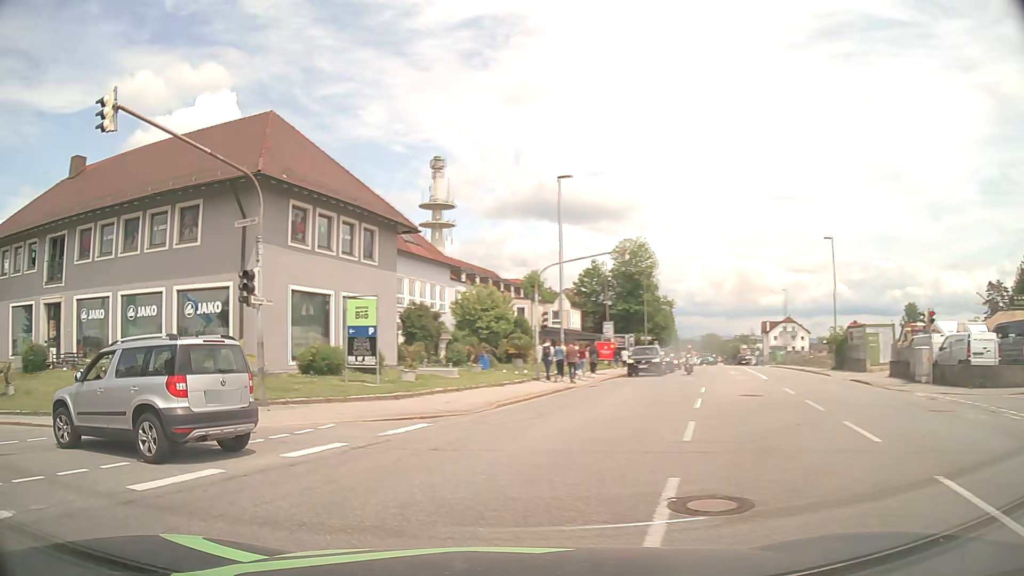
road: tertiary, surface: asphalt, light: Day
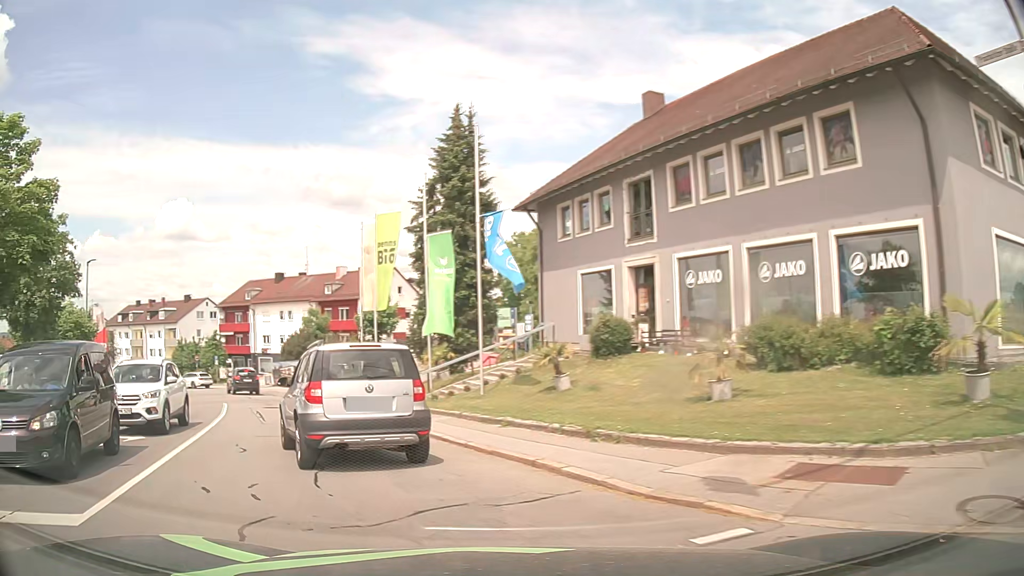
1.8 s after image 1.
(-4.2, +8.2) m; -52°
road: residential
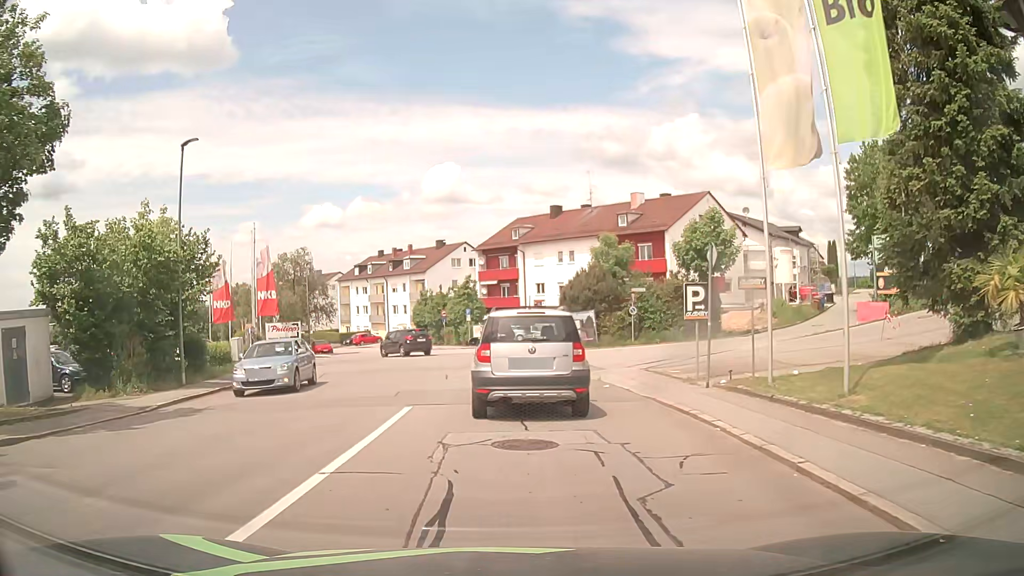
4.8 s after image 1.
(-6.3, +18.4) m; -26°
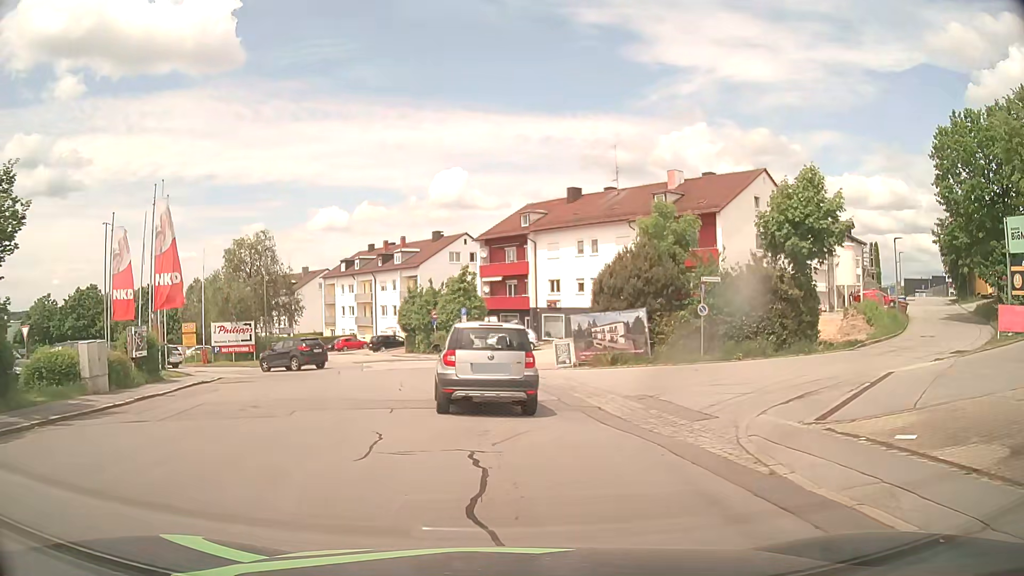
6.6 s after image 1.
(-0.2, +12.0) m; 0°
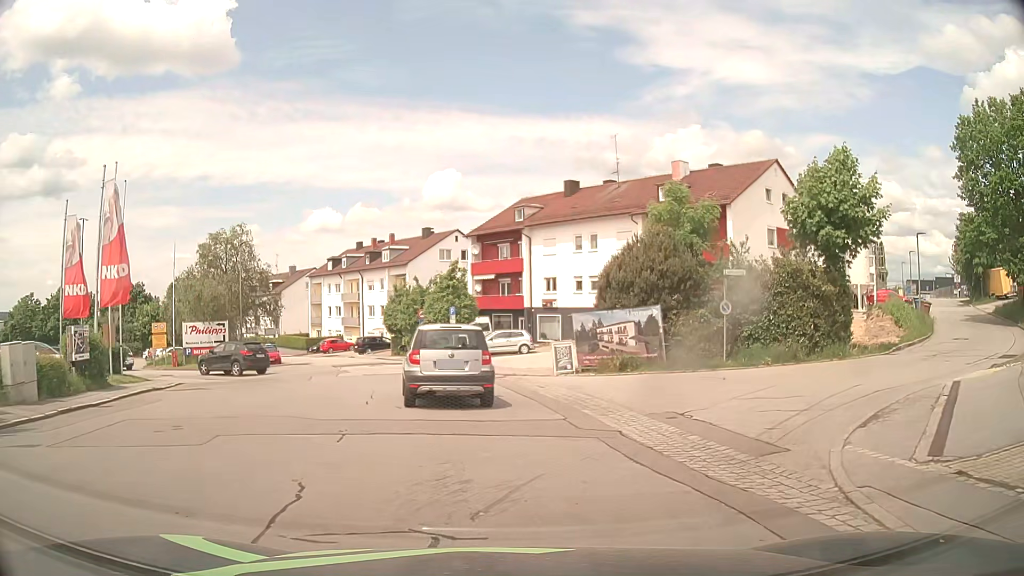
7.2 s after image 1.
(0.0, +3.3) m; -1°
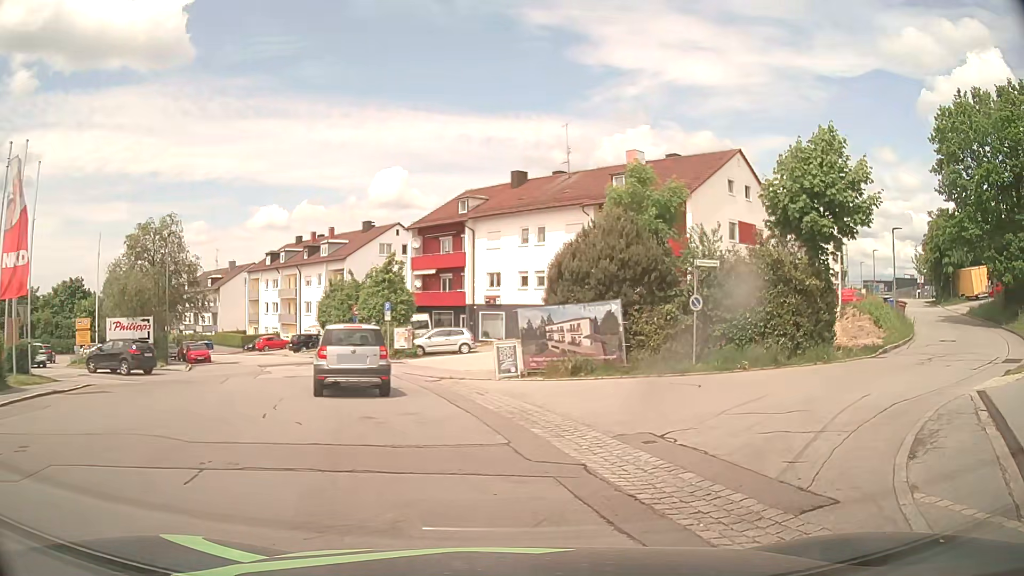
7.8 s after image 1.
(+0.1, +2.8) m; +4°
